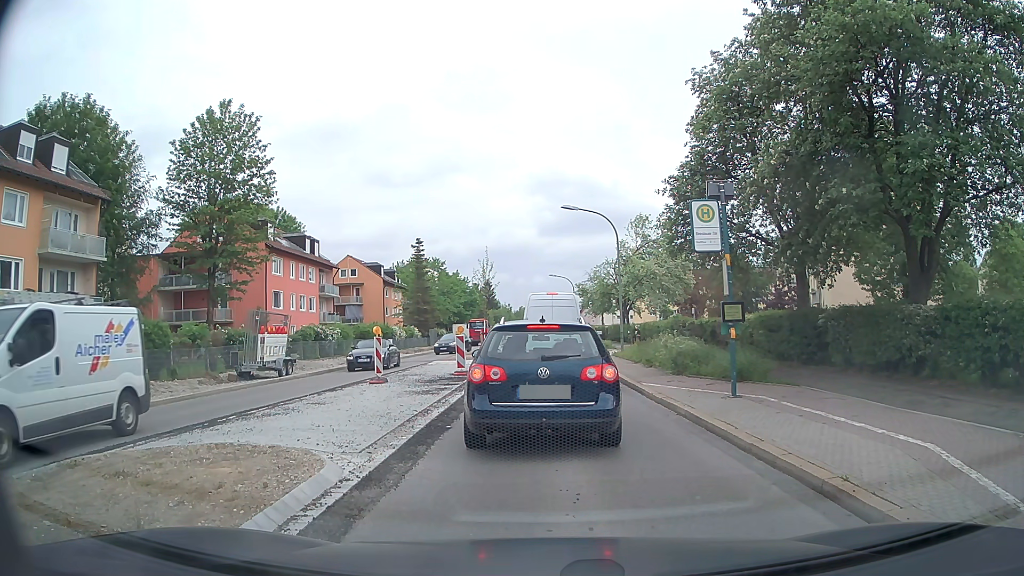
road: secondary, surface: asphalt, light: Day
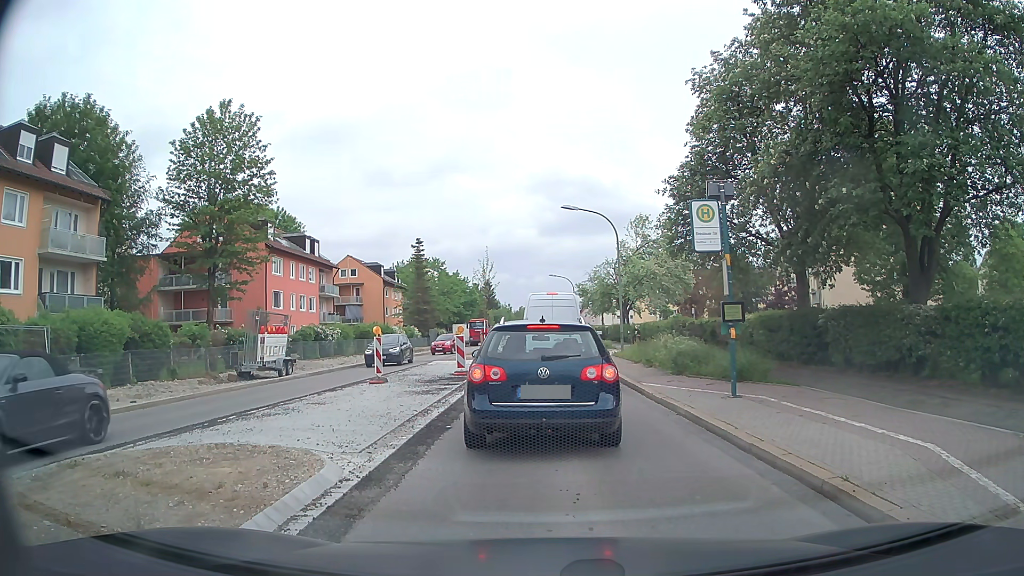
(0.0, 0.0) m; 0°
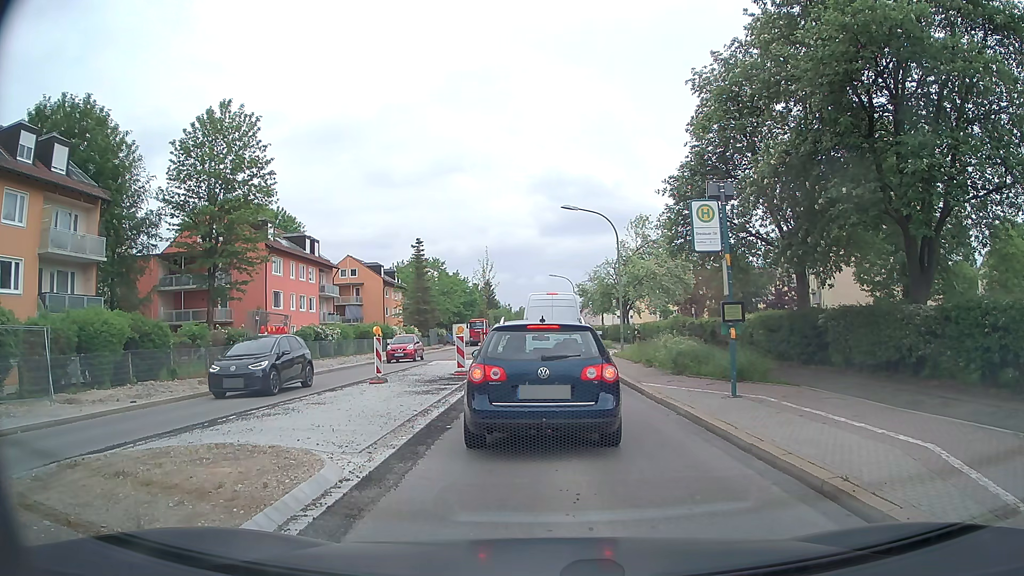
(0.0, 0.0) m; 0°
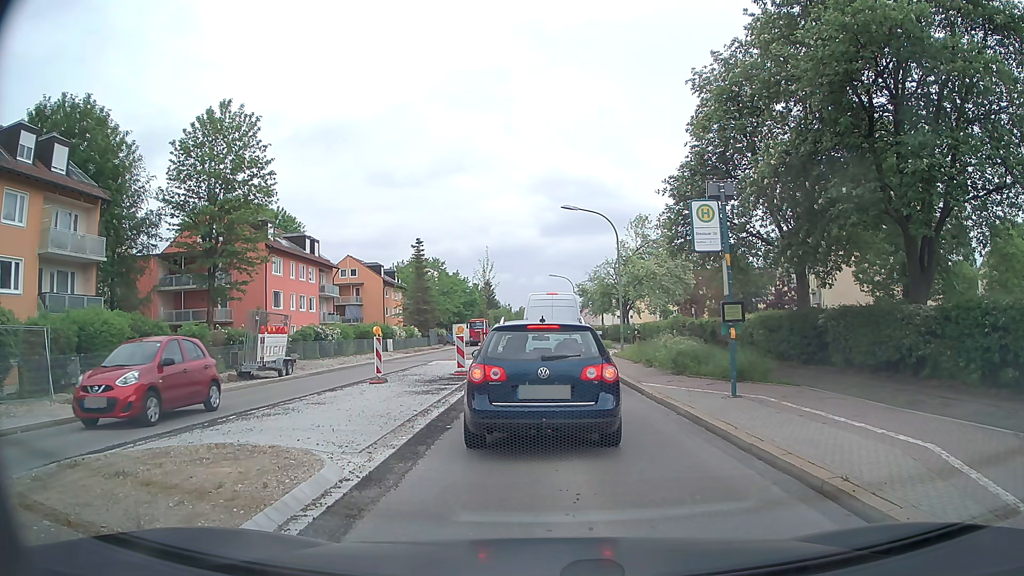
(0.0, 0.0) m; 0°
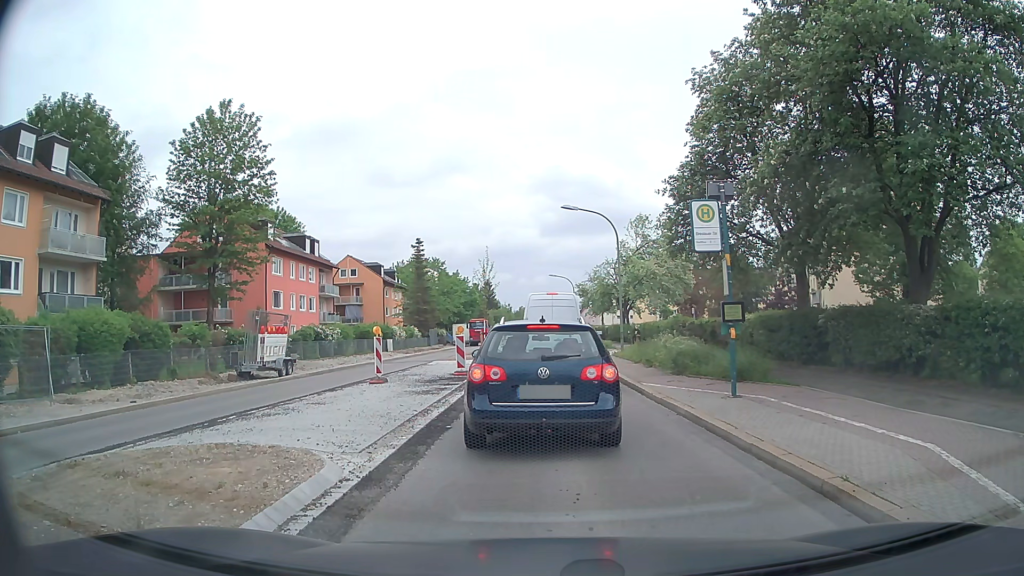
(0.0, 0.0) m; 0°
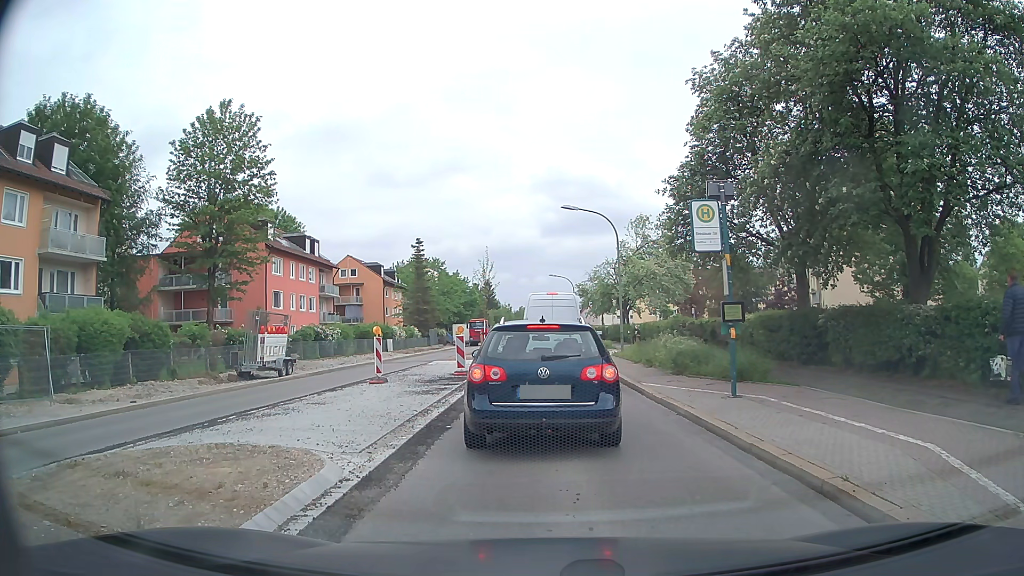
(0.0, 0.0) m; 0°
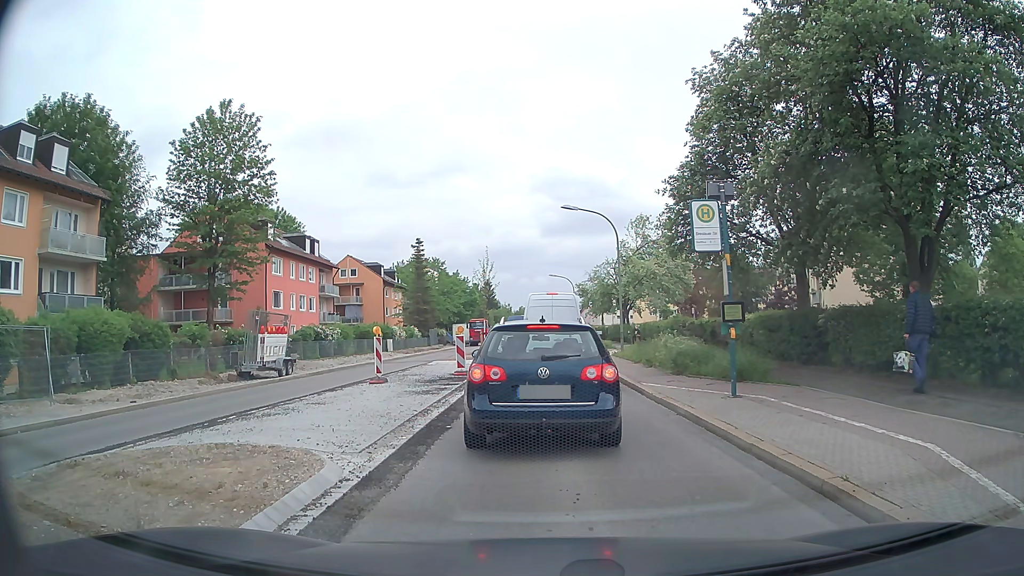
(0.0, 0.0) m; 0°
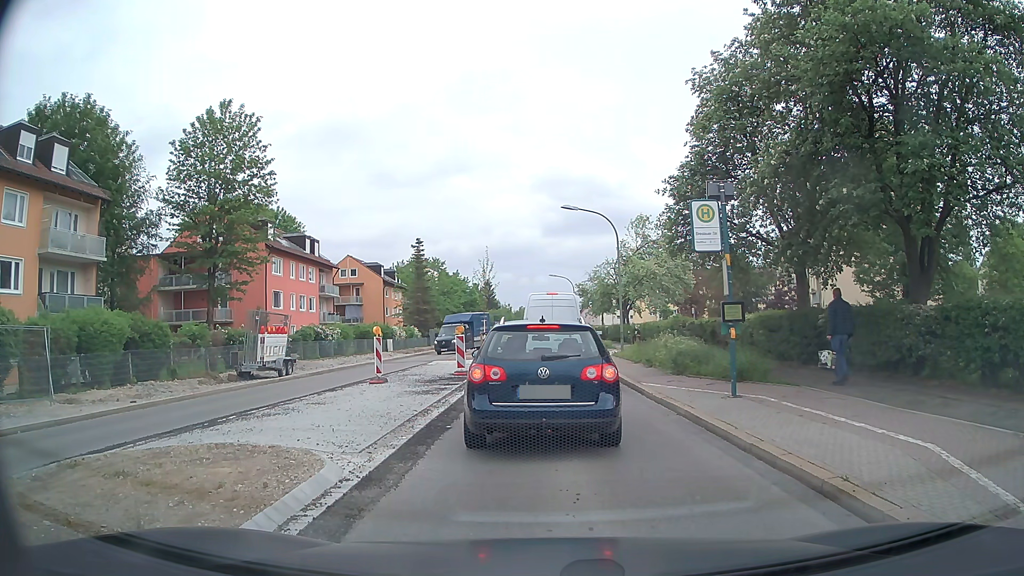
(0.0, 0.0) m; 0°
(0, +10) (0, +20) (-1, +30) (-1, +40) (-1, +50) (-1, +60) (-2, +70) (-2, +80) (-2, +90) (-2, +100) m
